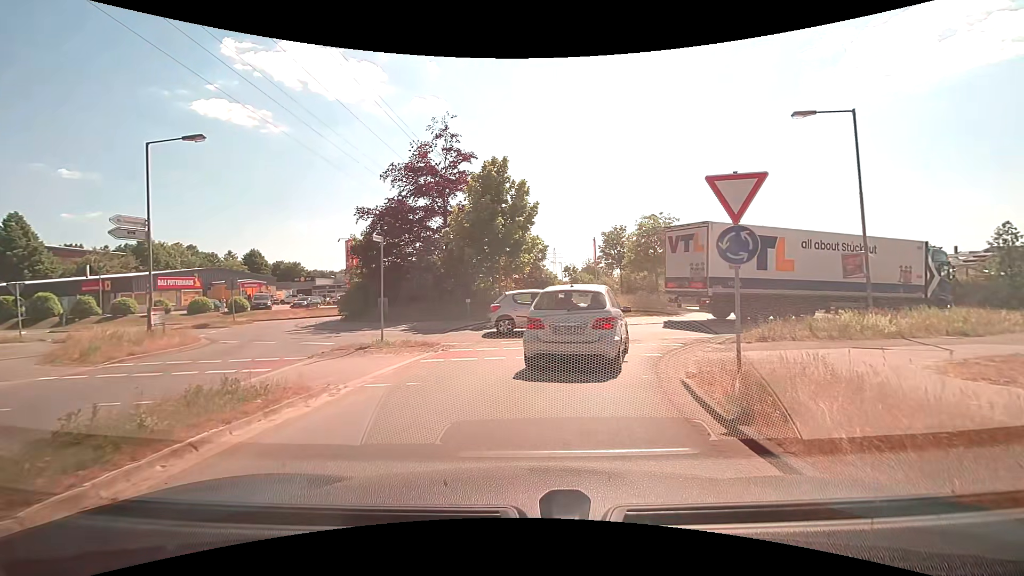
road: residential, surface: asphalt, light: Day
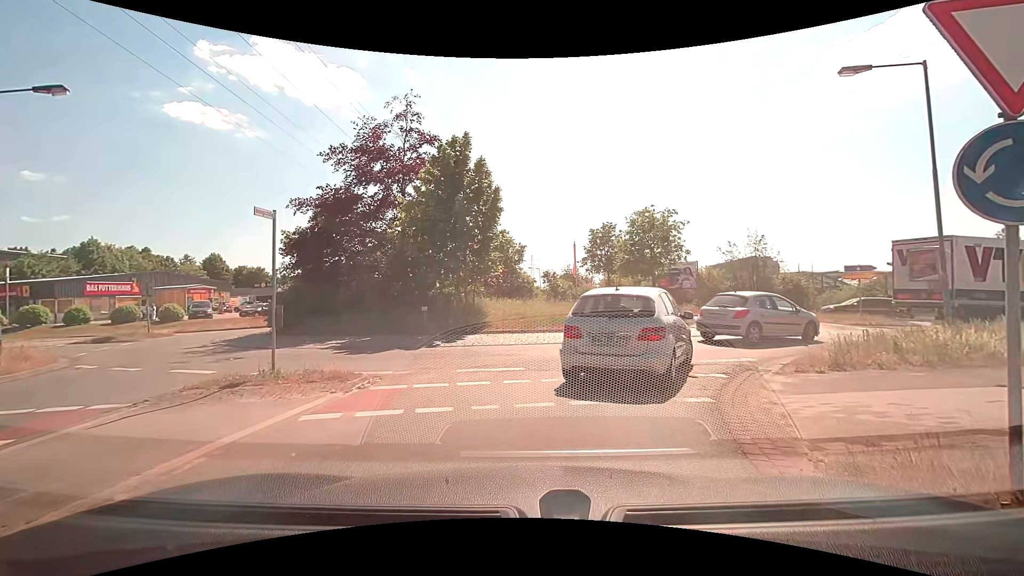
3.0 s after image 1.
(+0.1, +4.4) m; +3°
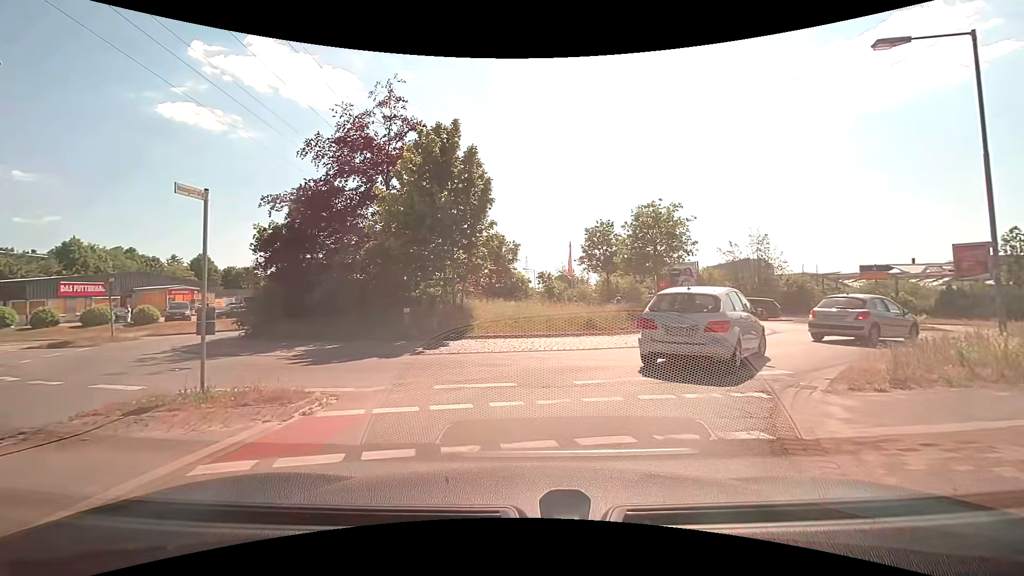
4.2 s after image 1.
(0.0, +2.0) m; -1°
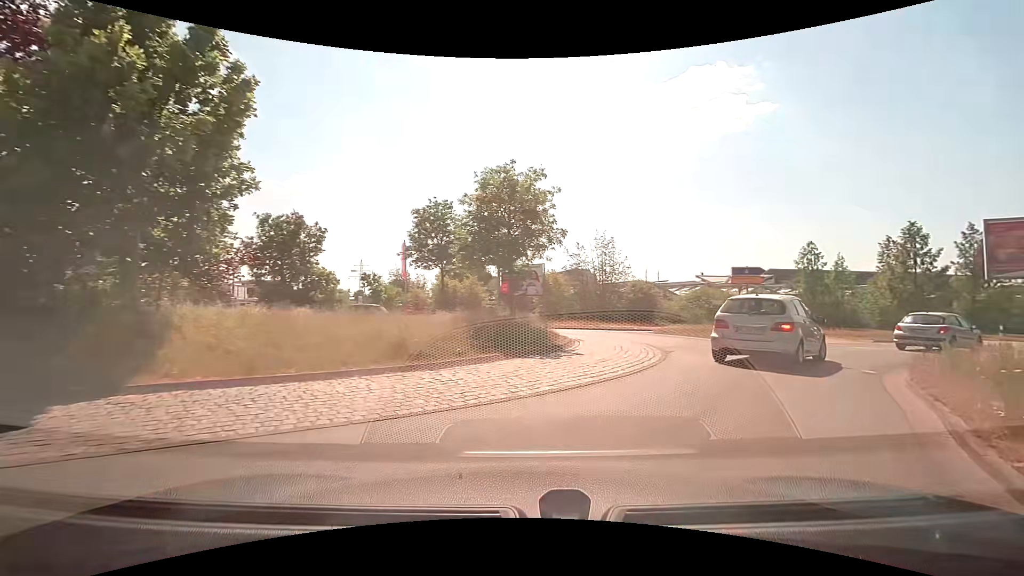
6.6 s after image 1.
(+0.9, +7.7) m; +18°
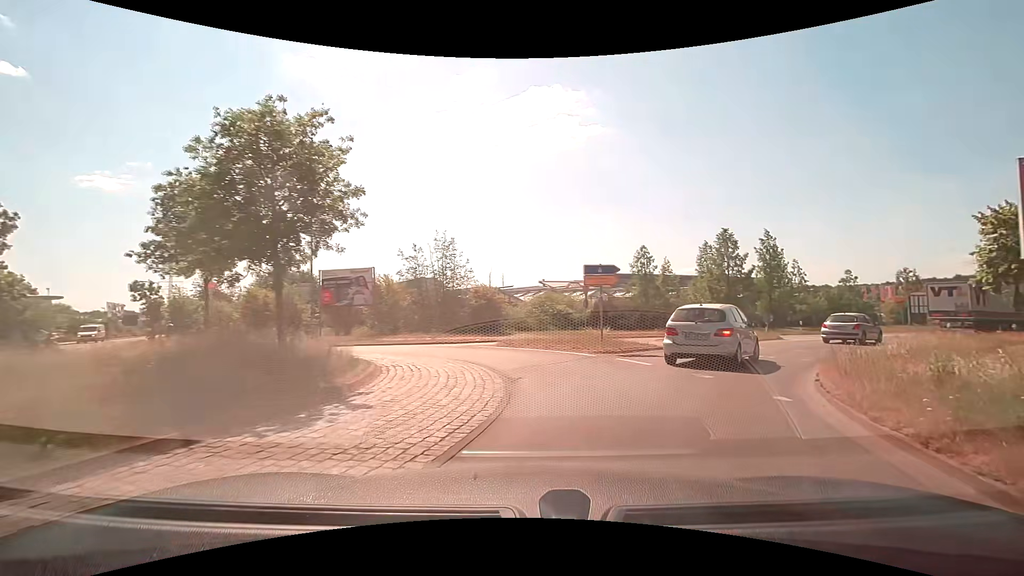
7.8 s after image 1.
(+0.8, +4.9) m; +17°
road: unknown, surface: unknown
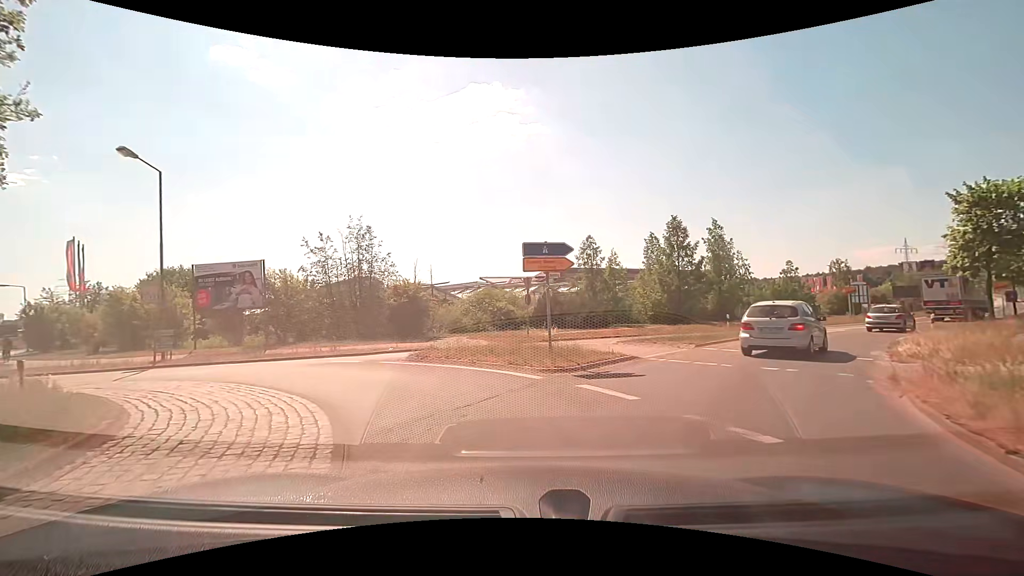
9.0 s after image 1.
(+0.6, +5.6) m; +9°
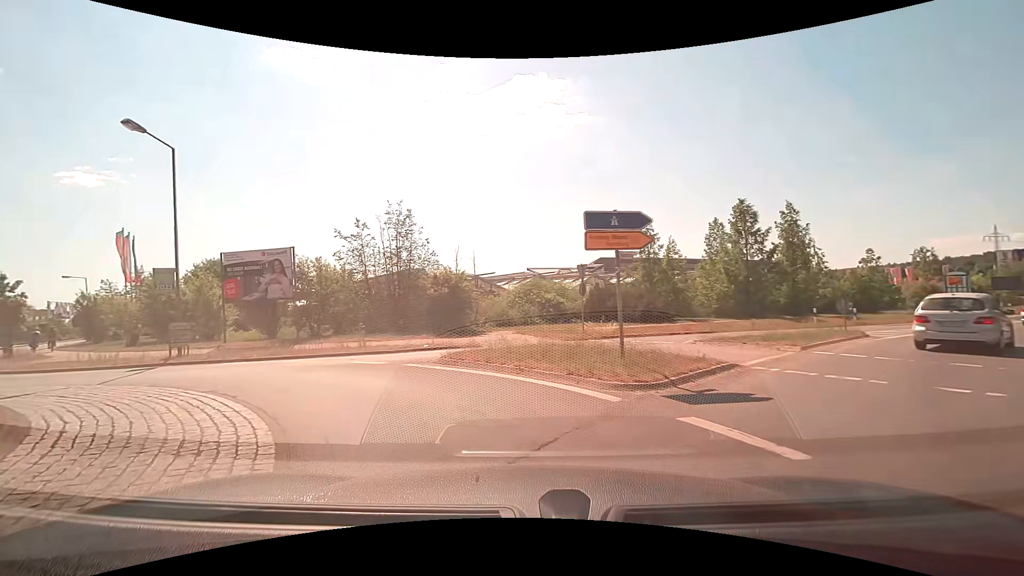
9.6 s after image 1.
(-0.1, +3.0) m; -6°
(-3, +9) (-11, +15) (-21, +17) (-29, +23) (-35, +31) (-42, +38) (-48, +46) (-54, +54) (-59, +63) (-65, +71) m
